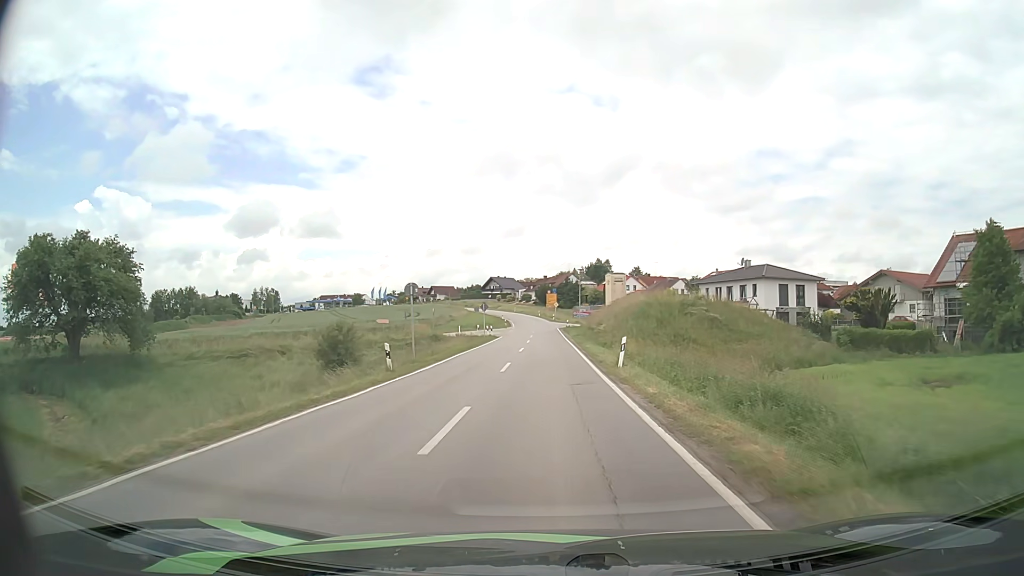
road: secondary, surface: asphalt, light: Day
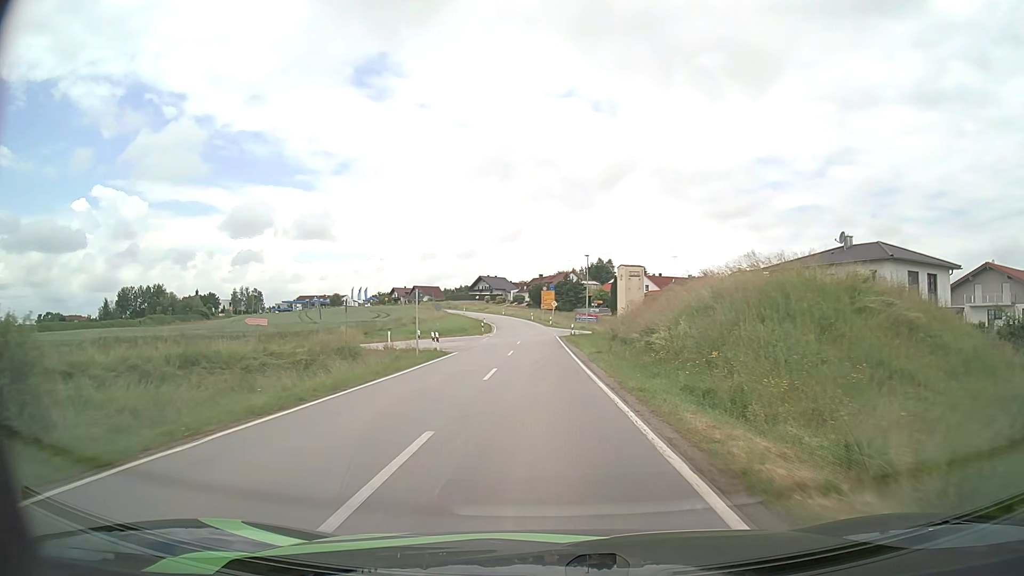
(+0.1, +27.6) m; 0°
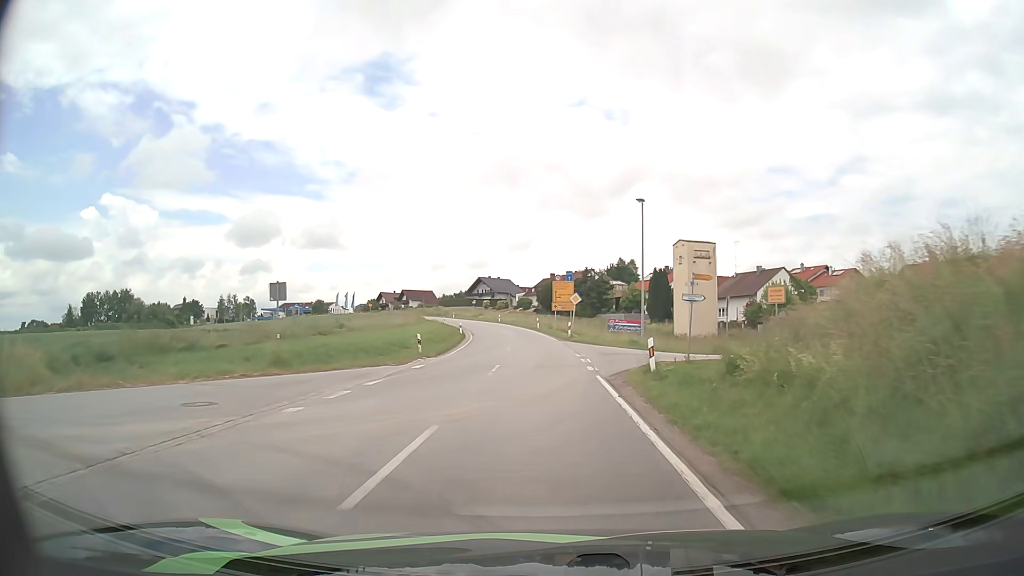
(-0.2, +36.5) m; -1°
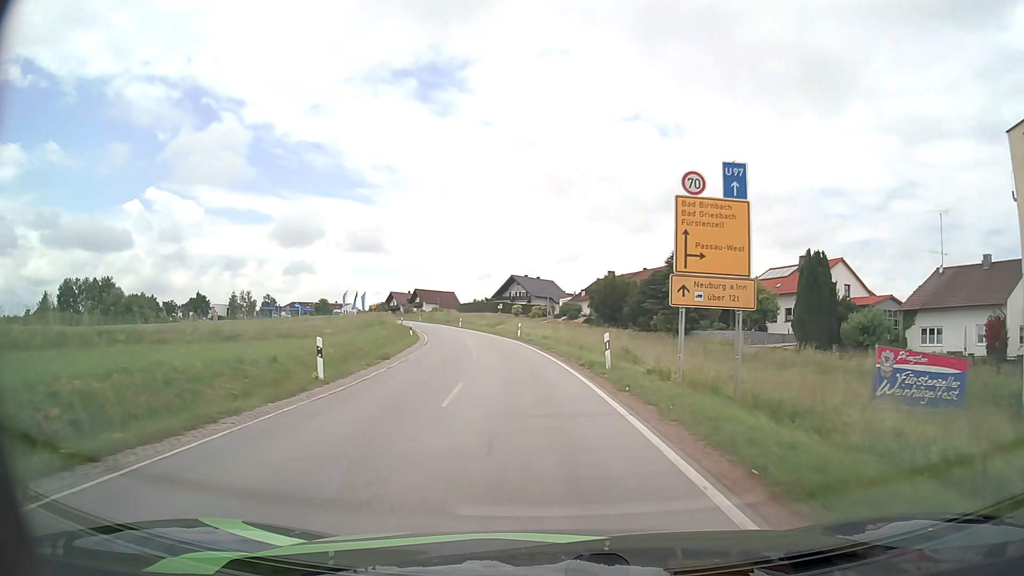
(-1.1, +44.0) m; -4°
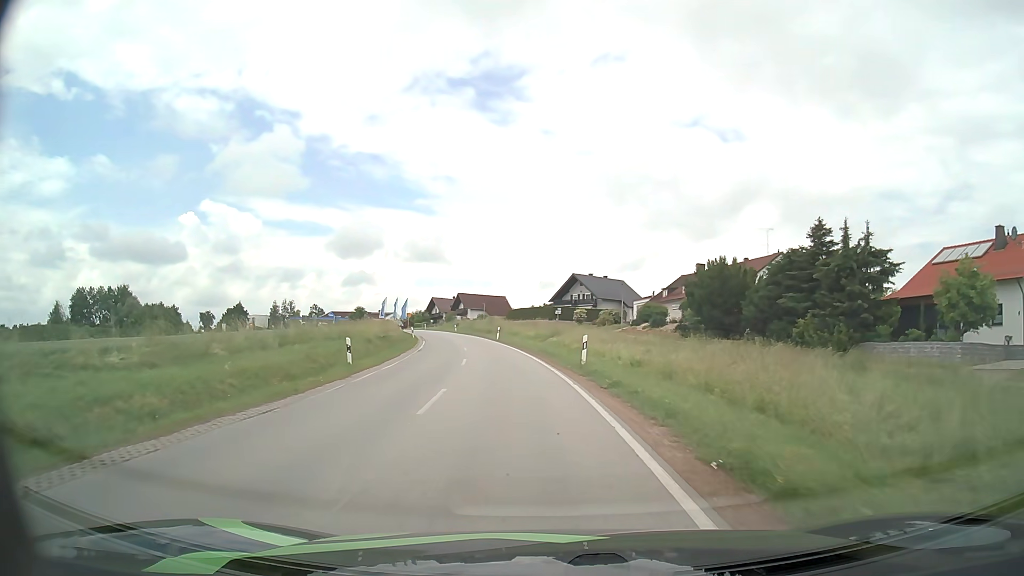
(-0.9, +25.3) m; -5°
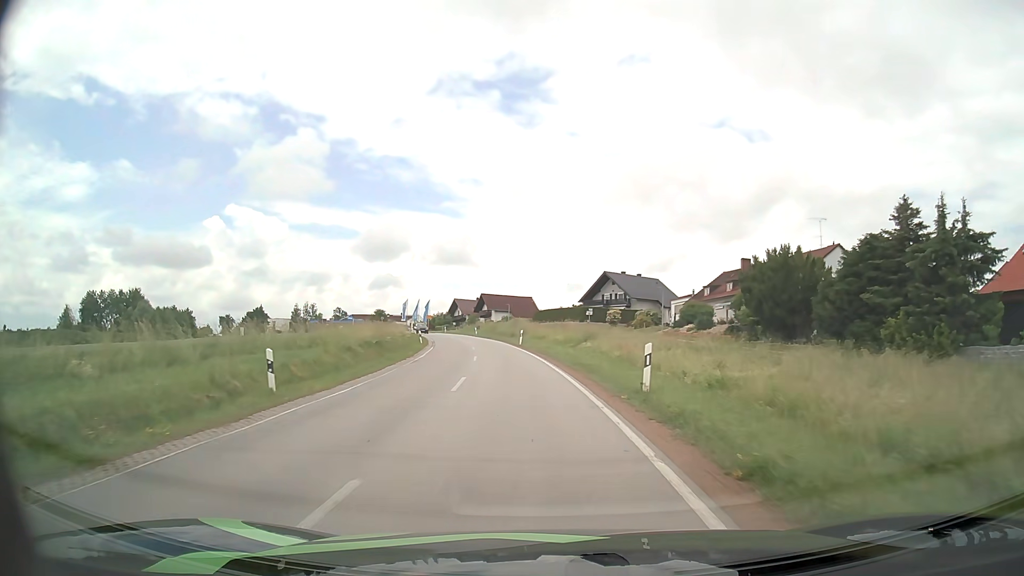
(-0.2, +8.3) m; -2°
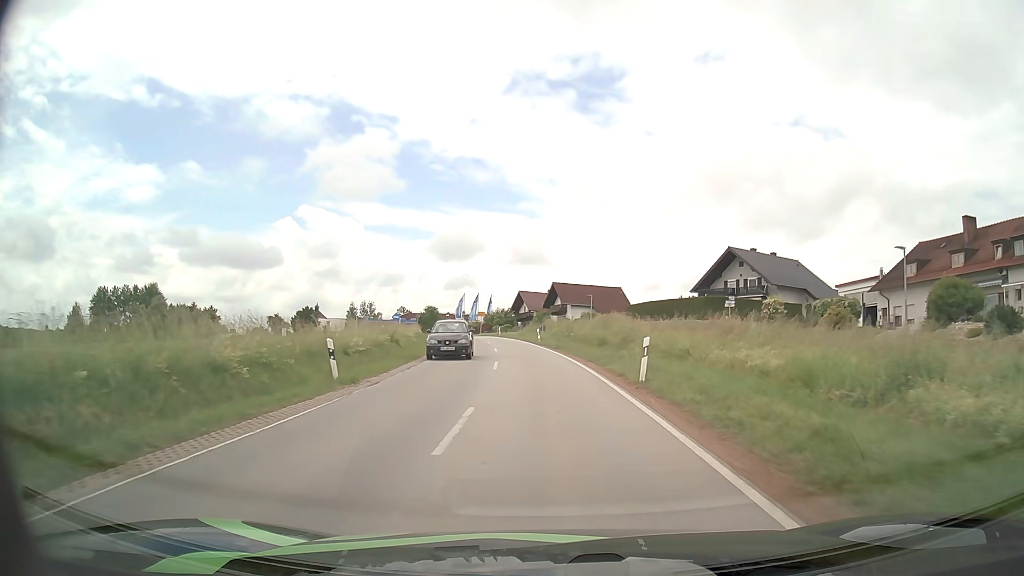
(-2.1, +32.2) m; -7°
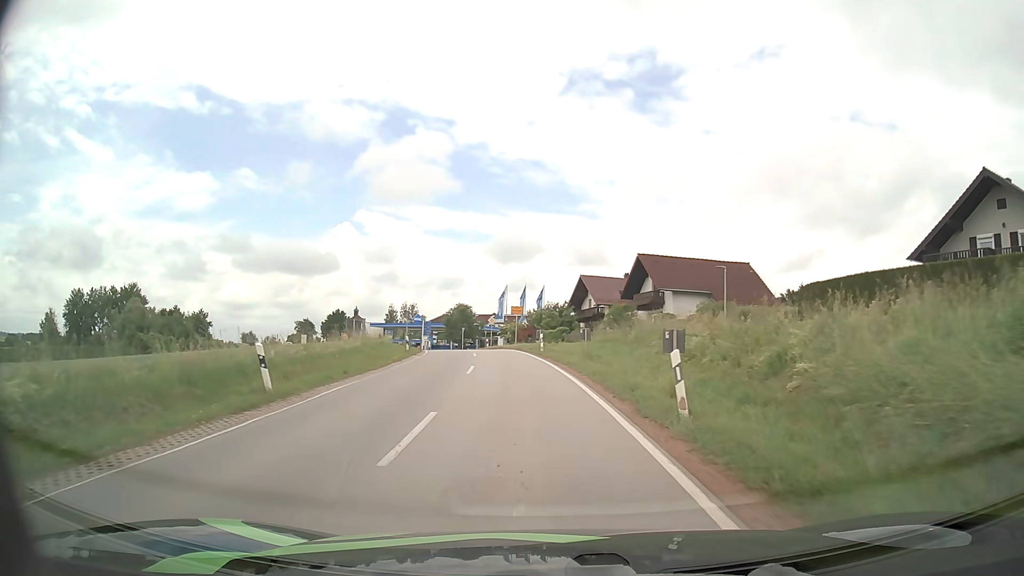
(-1.4, +38.0) m; -5°
(0, +10) (-1, +20) (-2, +30) (-3, +40) (-5, +50) (-7, +59) (-9, +69) (-10, +79) (-4, +87) (+5, +91) m
